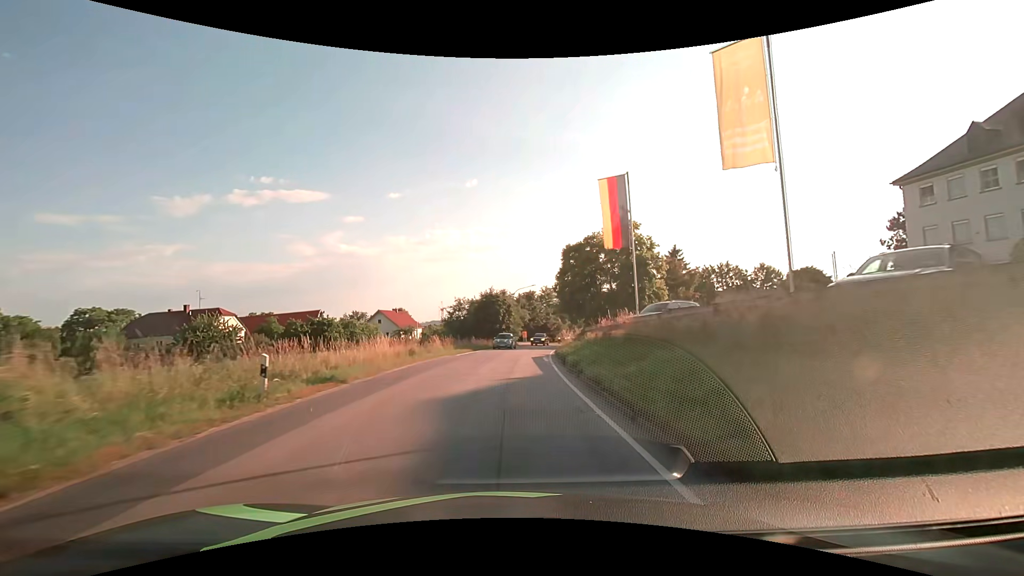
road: secondary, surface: asphalt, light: Day
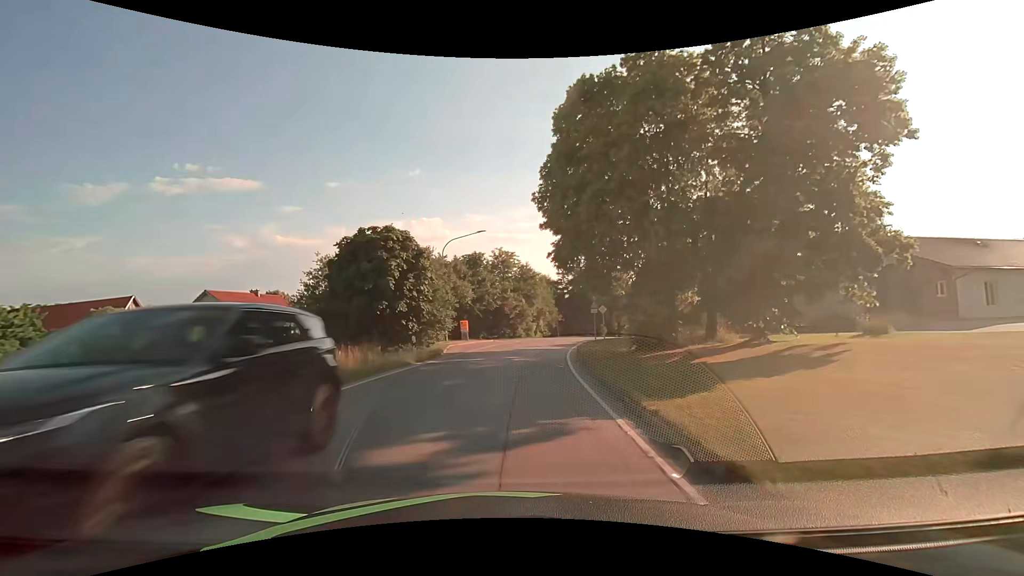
(+1.7, +38.6) m; +6°
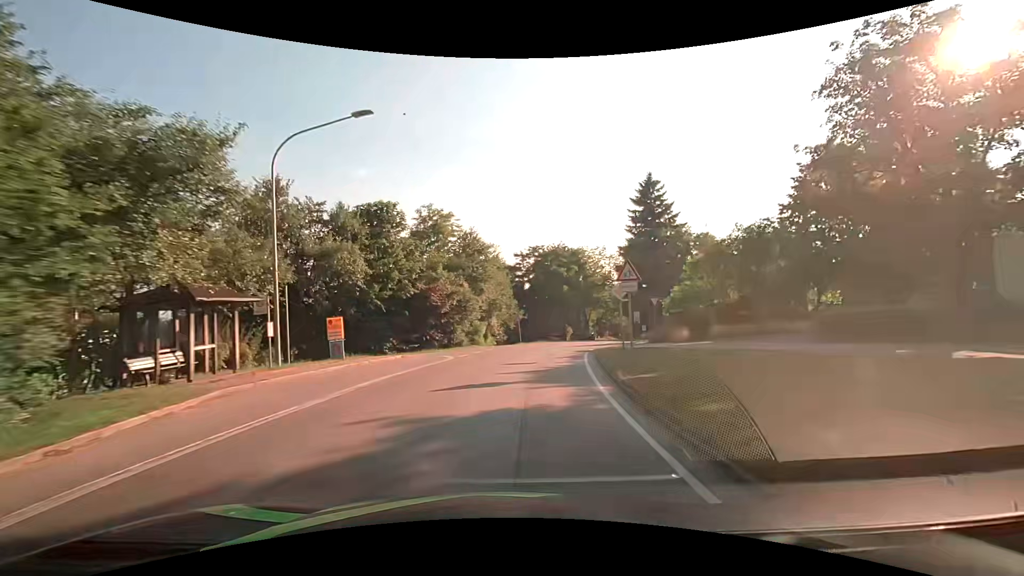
(+1.0, +23.2) m; +5°
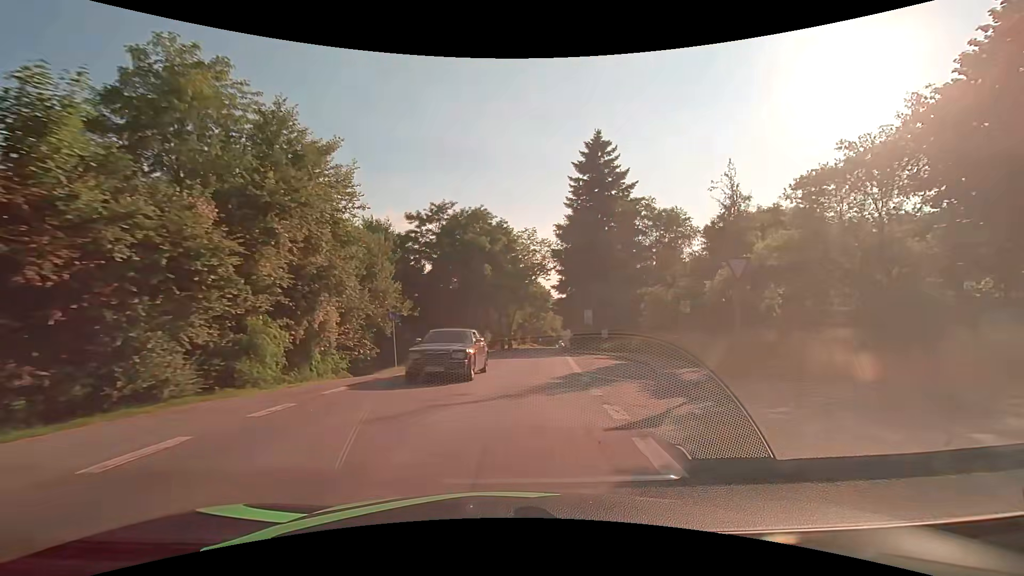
(+1.8, +23.0) m; +10°
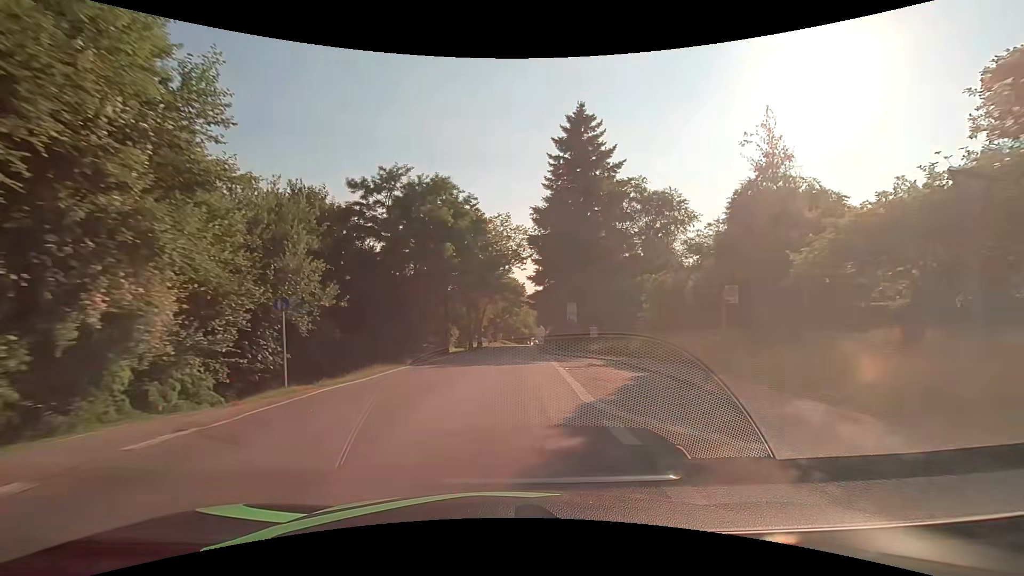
(+0.2, +7.6) m; +3°
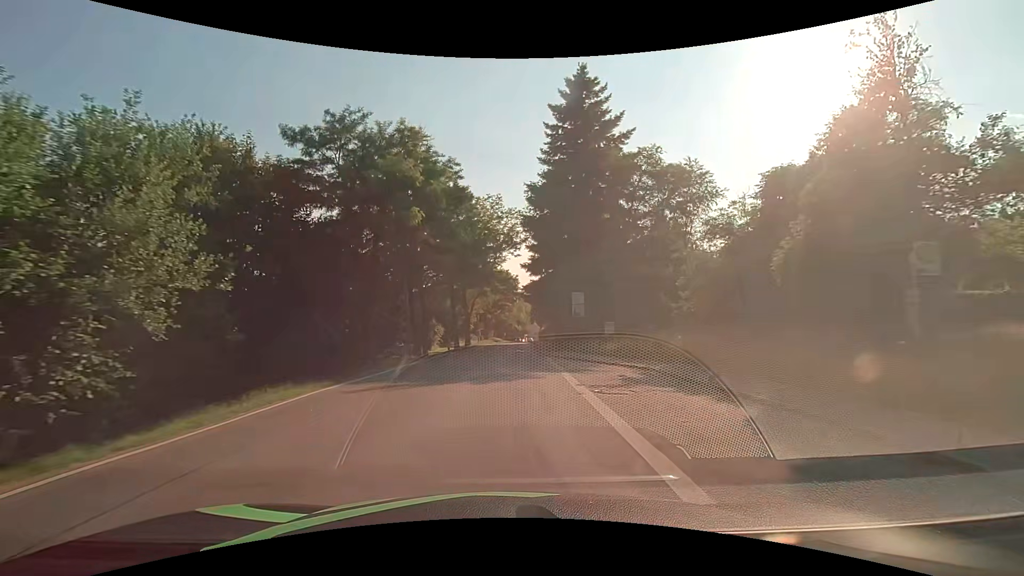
(+0.1, +7.7) m; +1°
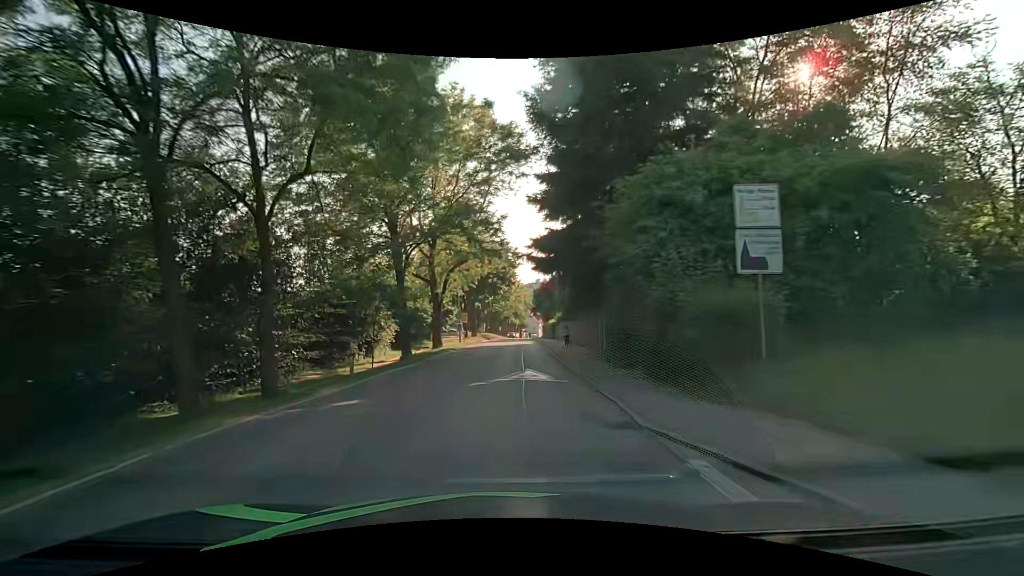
(+0.2, +23.1) m; +1°
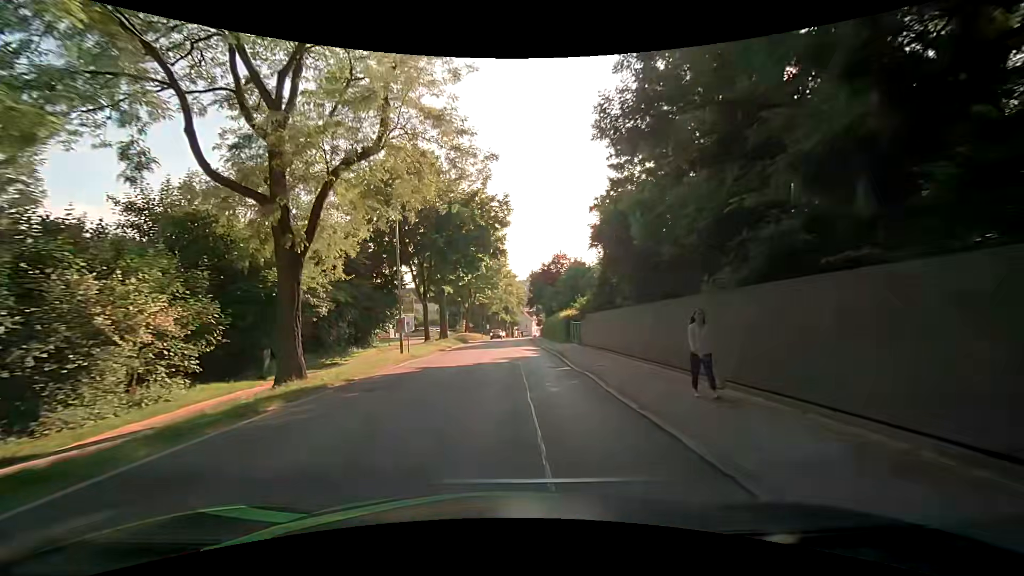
(+0.2, +23.1) m; 0°
(0, +10) (0, +20) (+1, +30) (+1, +40) (+1, +50) (+1, +60) (+2, +70) (+2, +80) (+2, +90) (+3, +100) m
